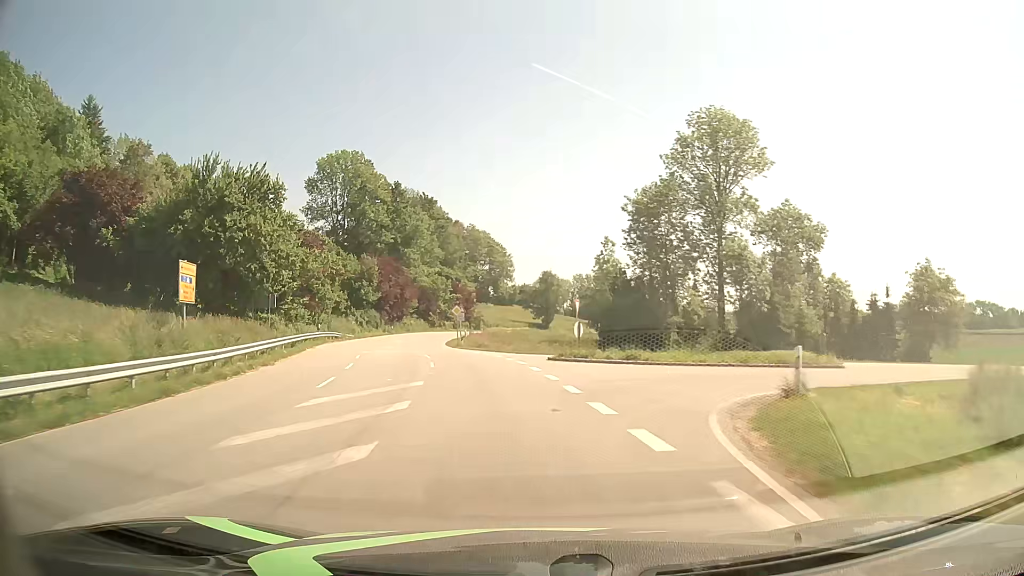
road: secondary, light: Day
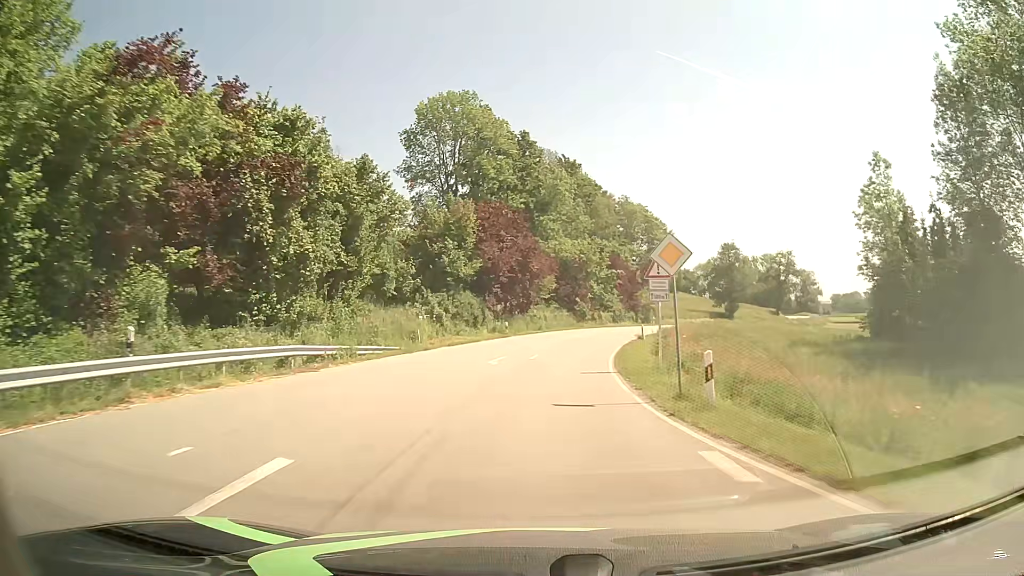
(-4.9, +36.7) m; -12°
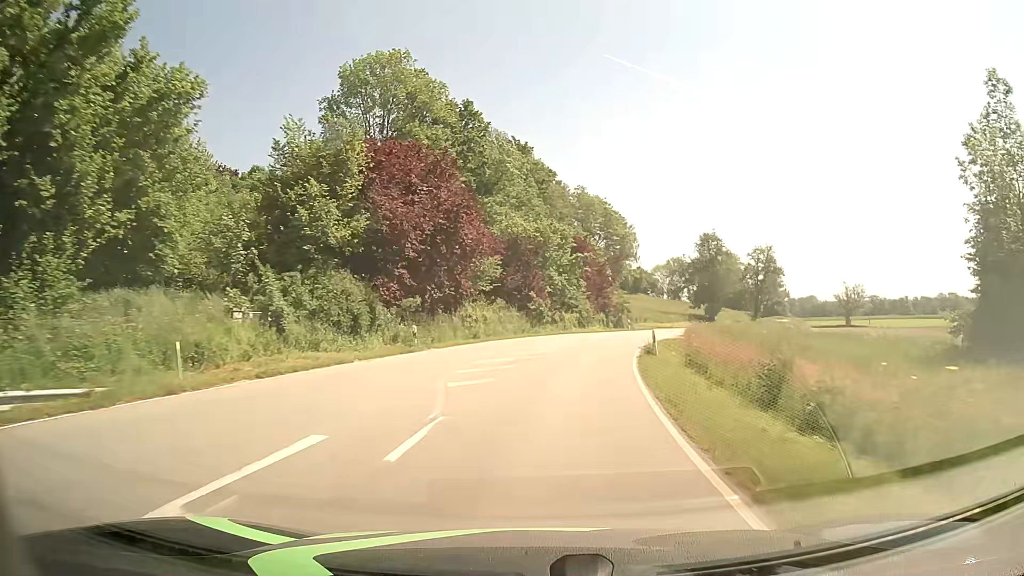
(+0.6, +18.8) m; +4°
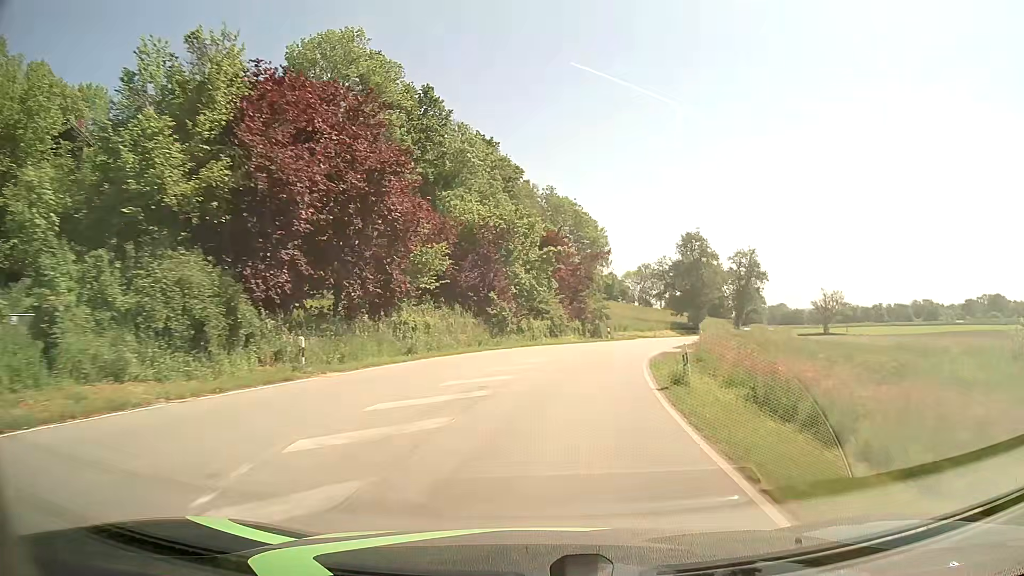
(+0.2, +9.6) m; +2°
(0, +10) (+1, +20) (+3, +30) (+6, +39) (+9, +49) (+13, +58) (+18, +67) (+22, +76) (+27, +85) (+31, +94) m
